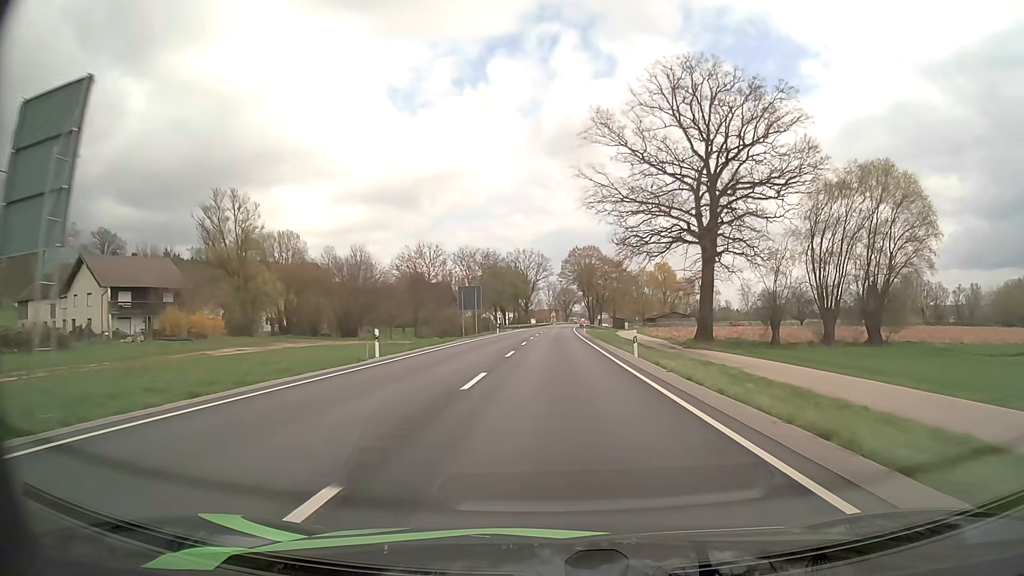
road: primary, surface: asphalt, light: Day
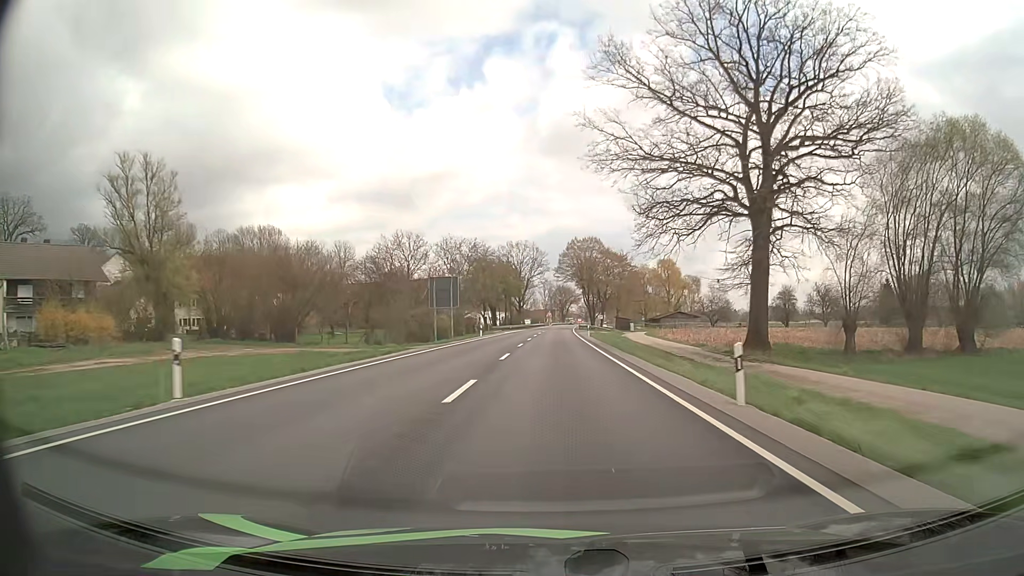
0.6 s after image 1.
(0.0, +14.4) m; 0°
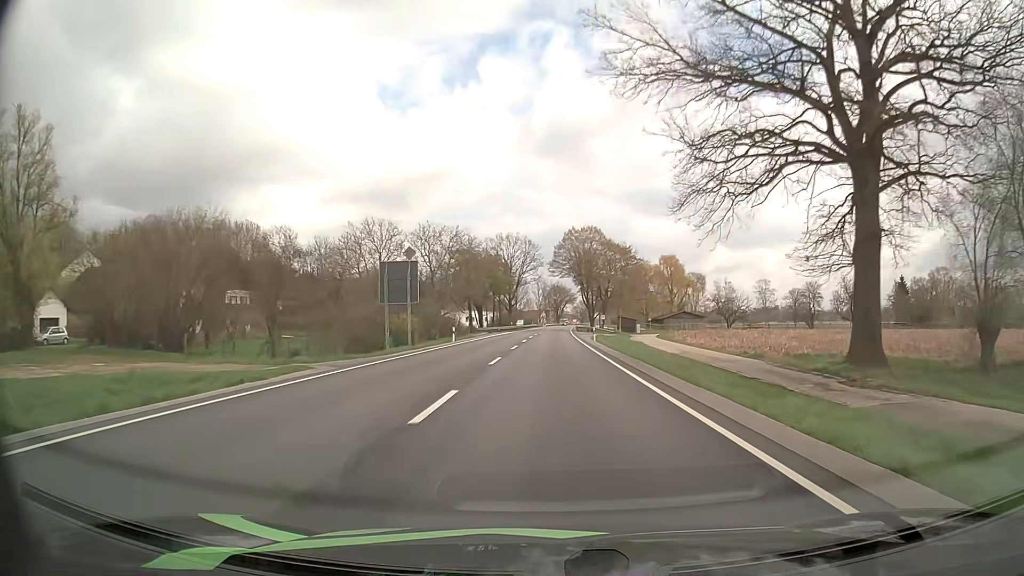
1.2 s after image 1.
(0.0, +14.4) m; 0°
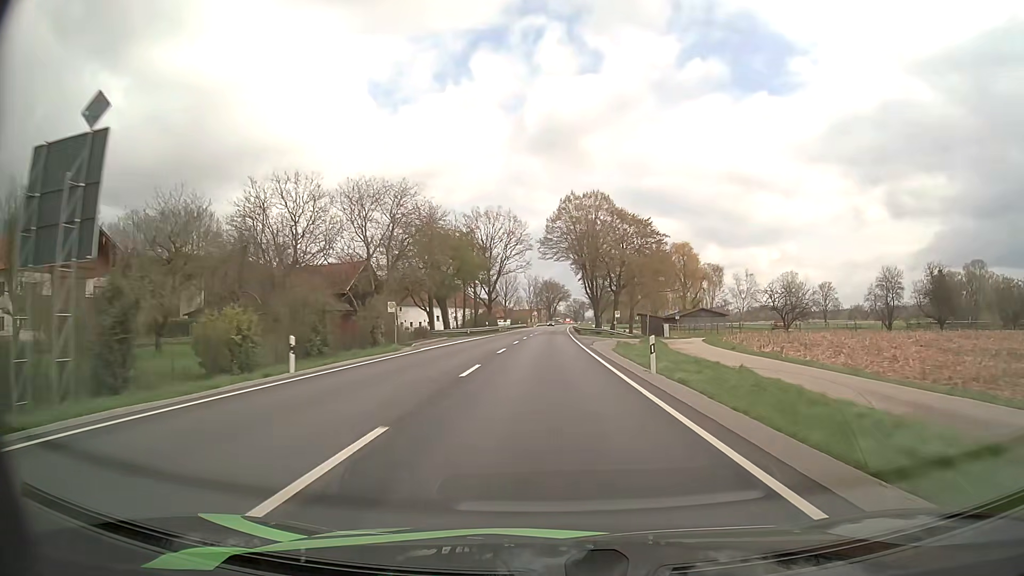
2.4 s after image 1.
(+0.2, +28.8) m; +1°
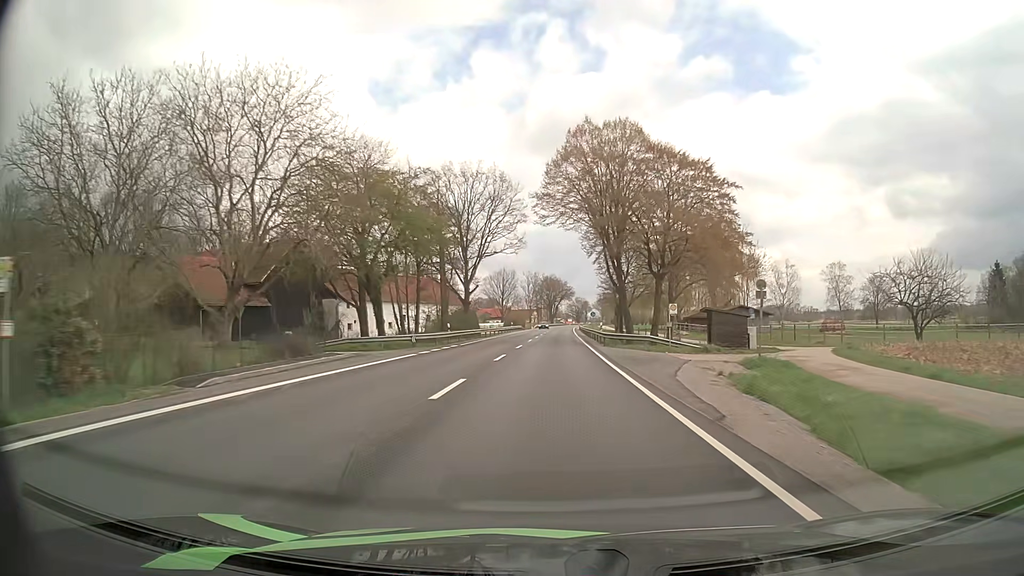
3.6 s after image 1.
(0.0, +29.0) m; 0°
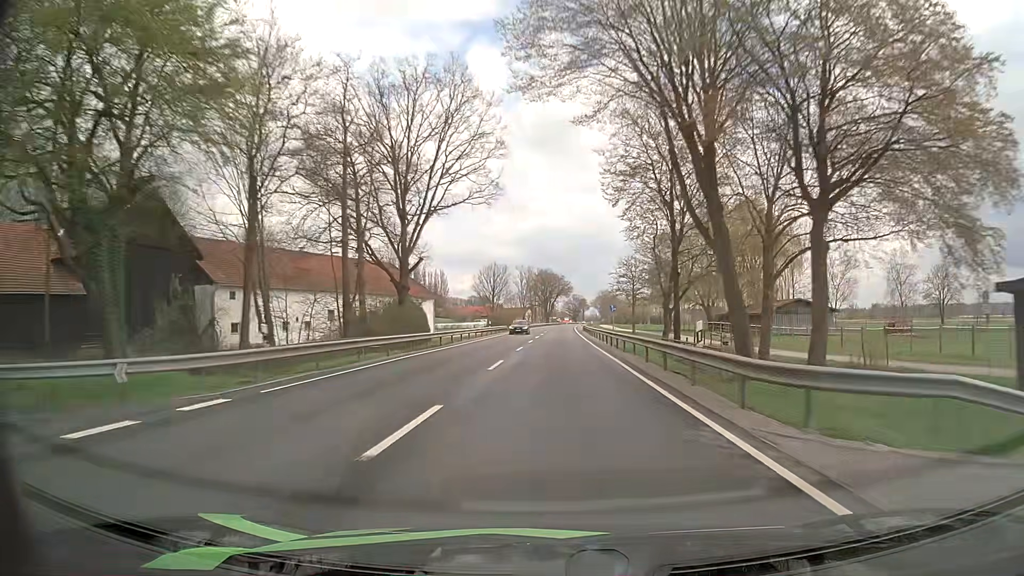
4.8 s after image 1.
(0.0, +29.4) m; 0°
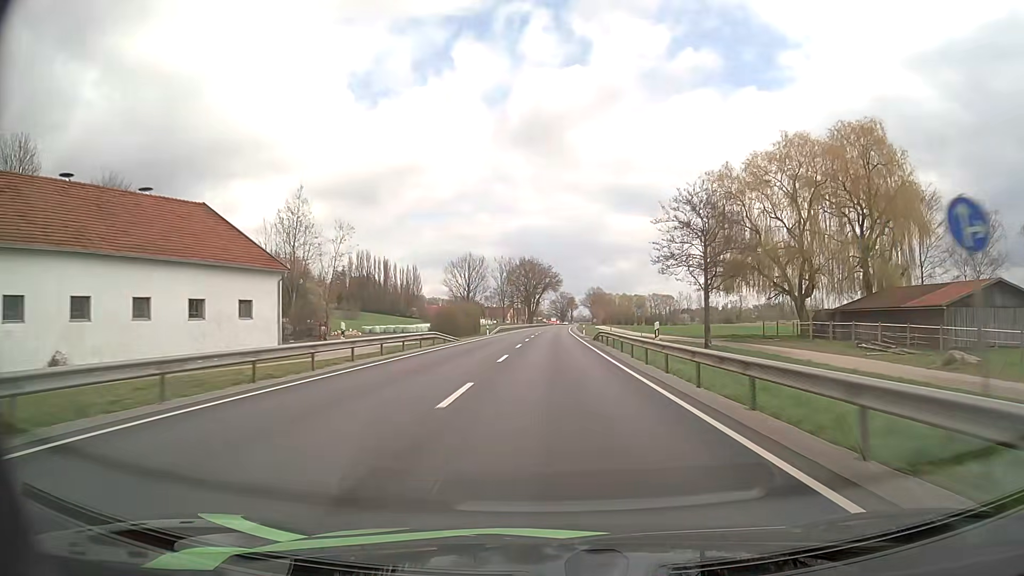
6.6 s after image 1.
(+0.3, +44.7) m; +1°
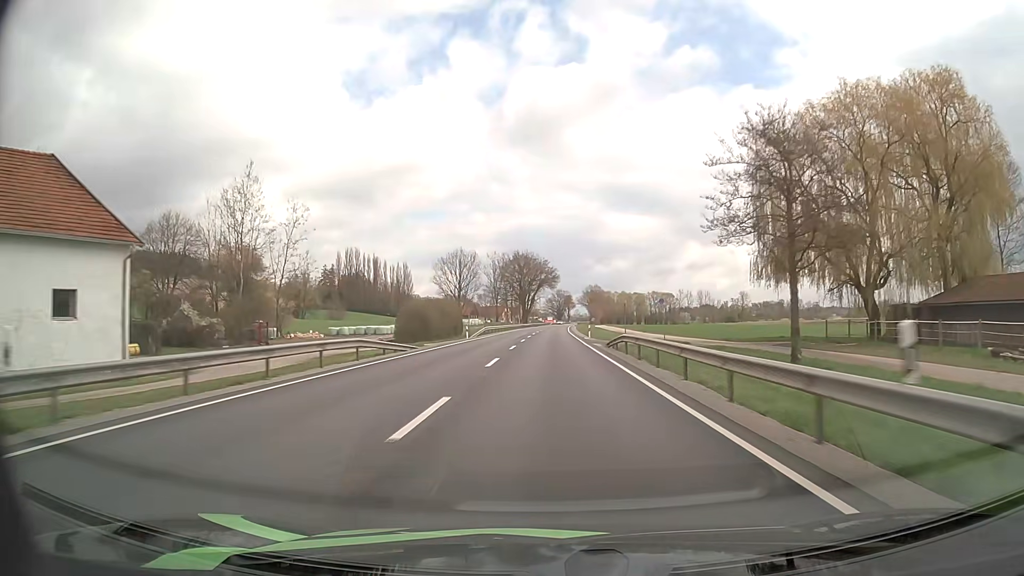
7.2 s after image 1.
(+0.1, +15.0) m; 0°
(0, +10) (0, +20) (0, +30) (0, +40) (0, +50) (0, +60) (+1, +70) (+1, +80) (+1, +90) (+1, +100) m
